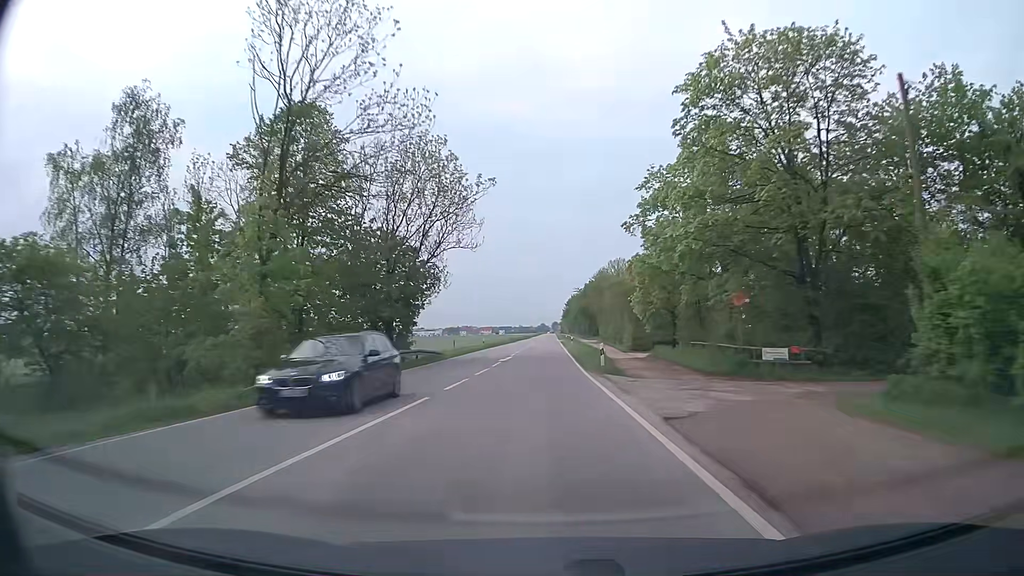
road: secondary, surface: asphalt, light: Day
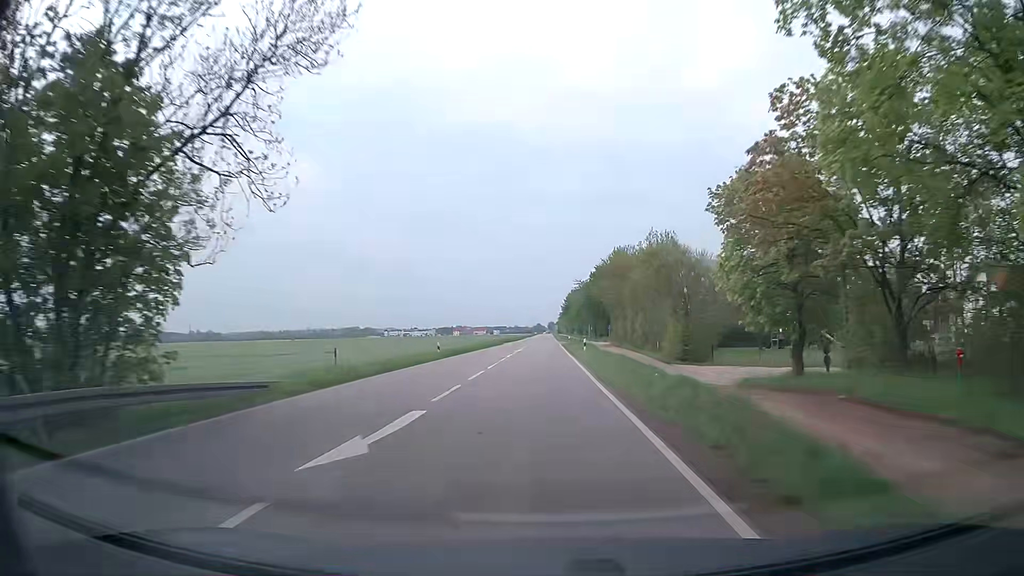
(+0.1, +27.2) m; 0°
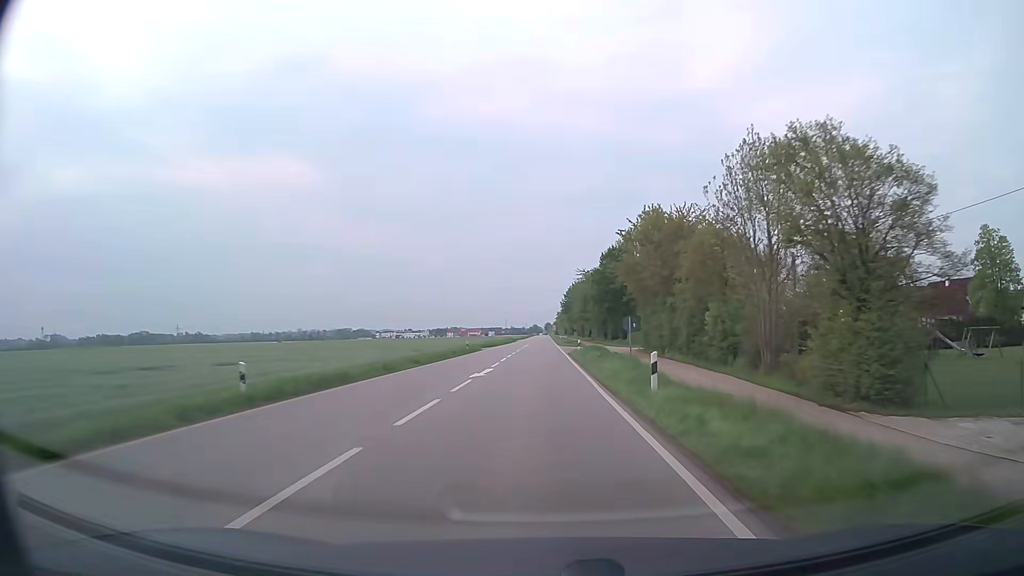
(+0.1, +27.3) m; 0°
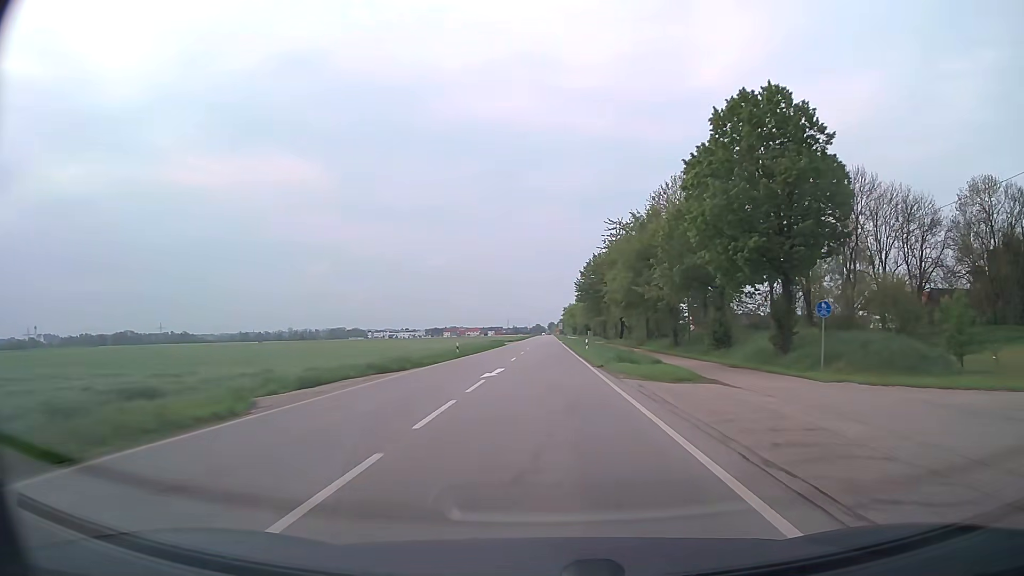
(-0.2, +54.5) m; 0°
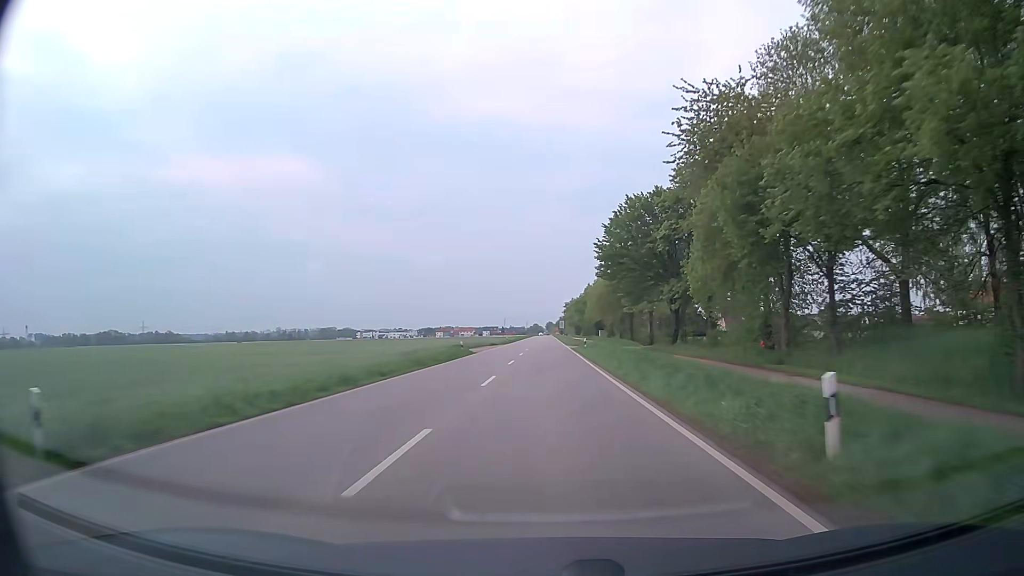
(+0.1, +40.1) m; 0°
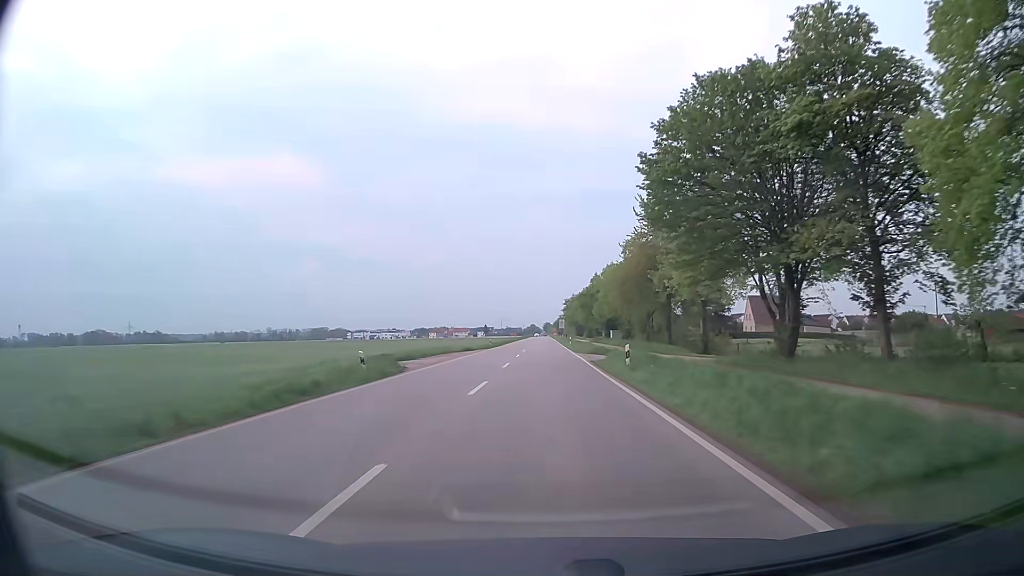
(+0.3, +26.8) m; +1°
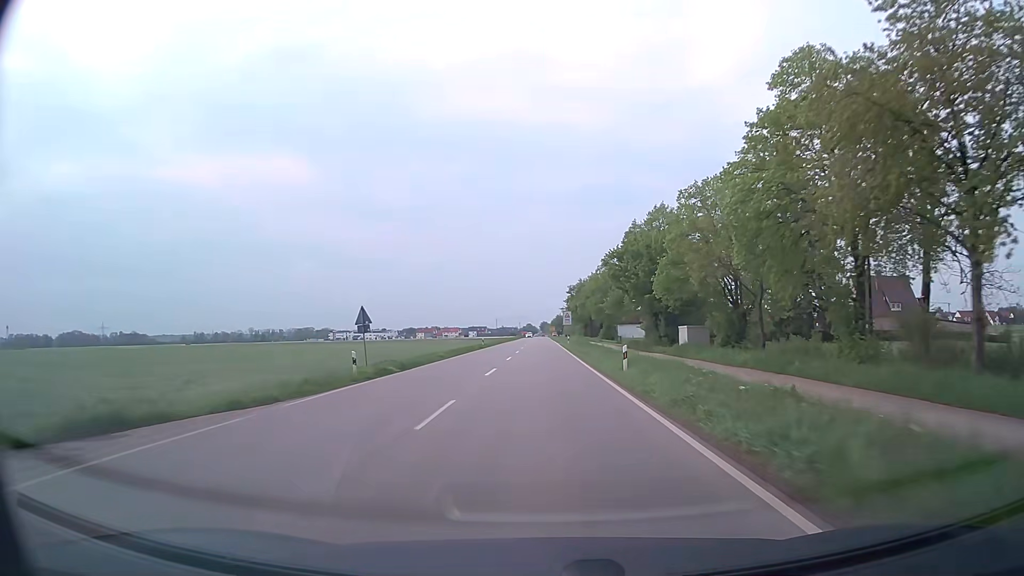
(+0.2, +53.7) m; 0°
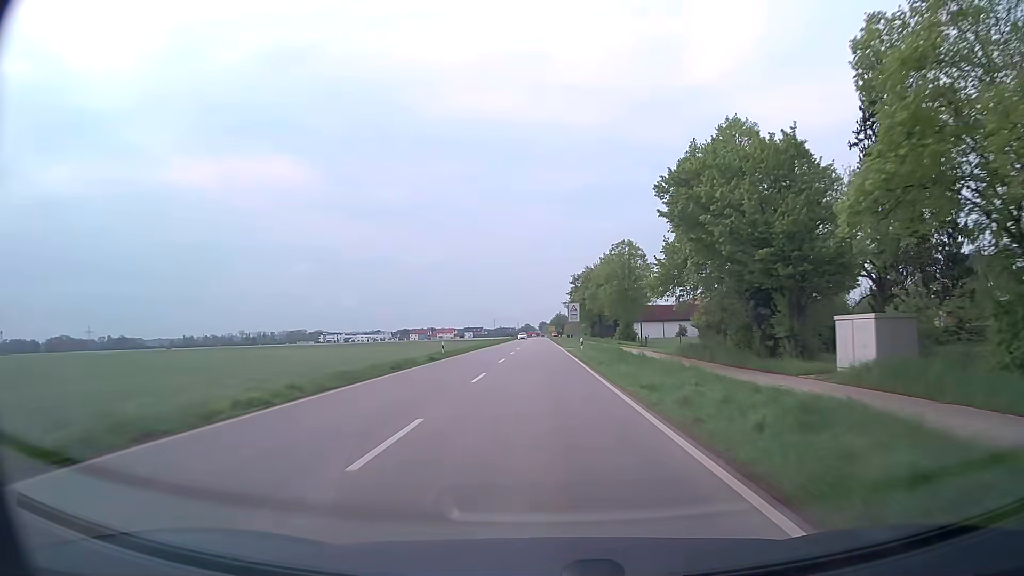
(0.0, +26.9) m; 0°
(0, +10) (0, +20) (0, +30) (0, +40) (0, +50) (0, +60) (0, +70) (0, +80) (0, +90) (-1, +100) m
